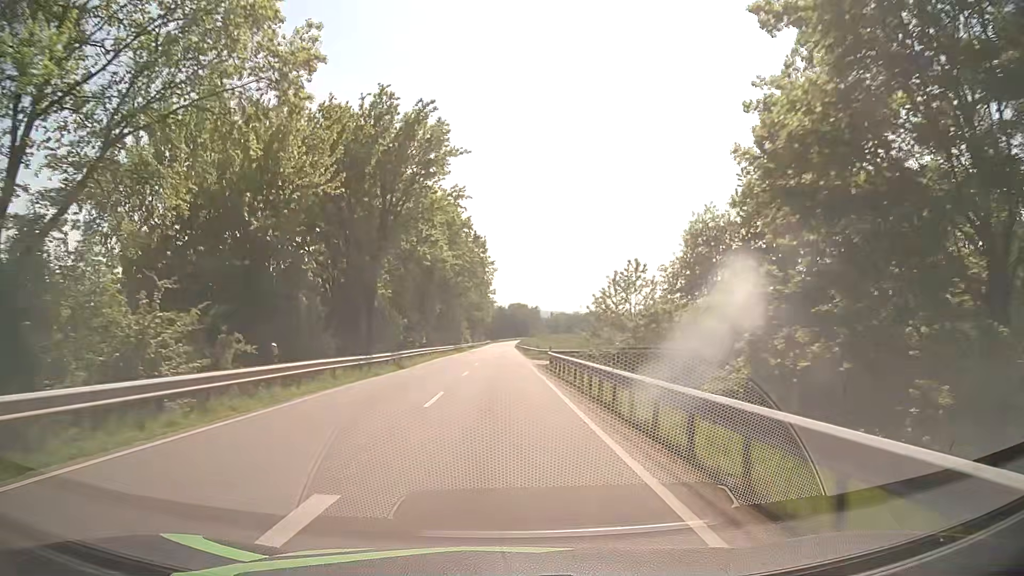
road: secondary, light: Day
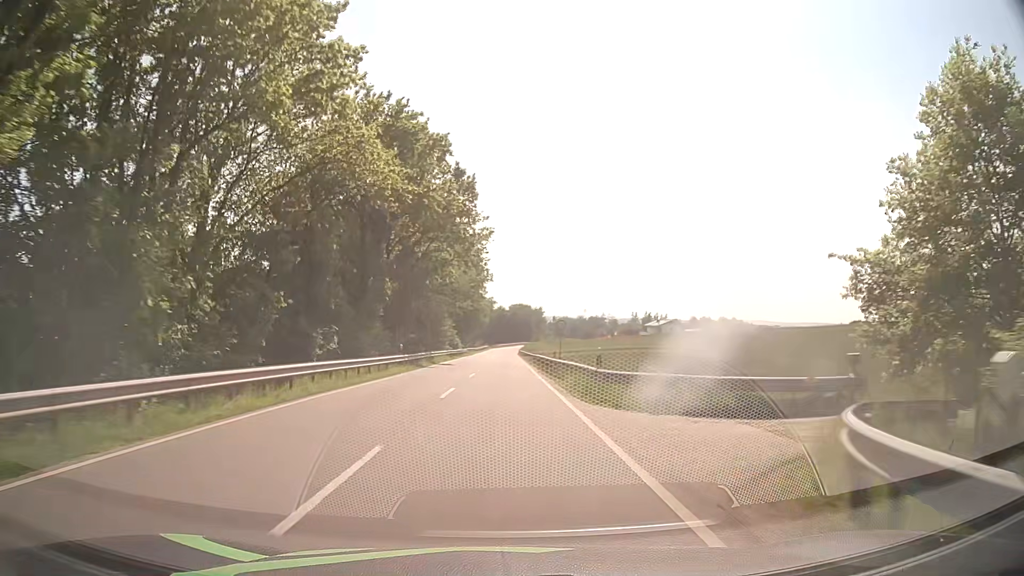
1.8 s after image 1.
(0.0, +33.1) m; 0°
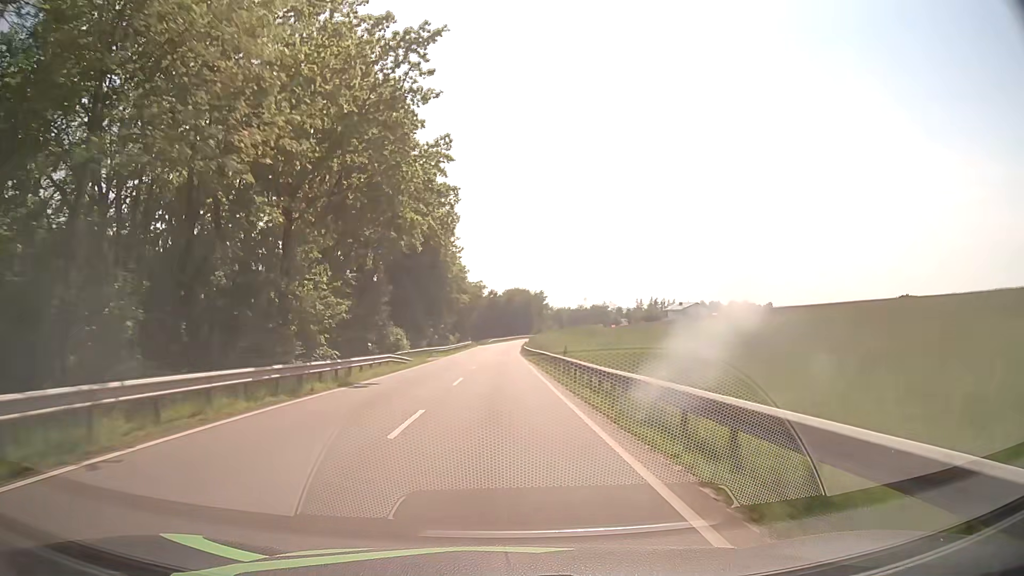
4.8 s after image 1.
(+0.2, +55.4) m; 0°
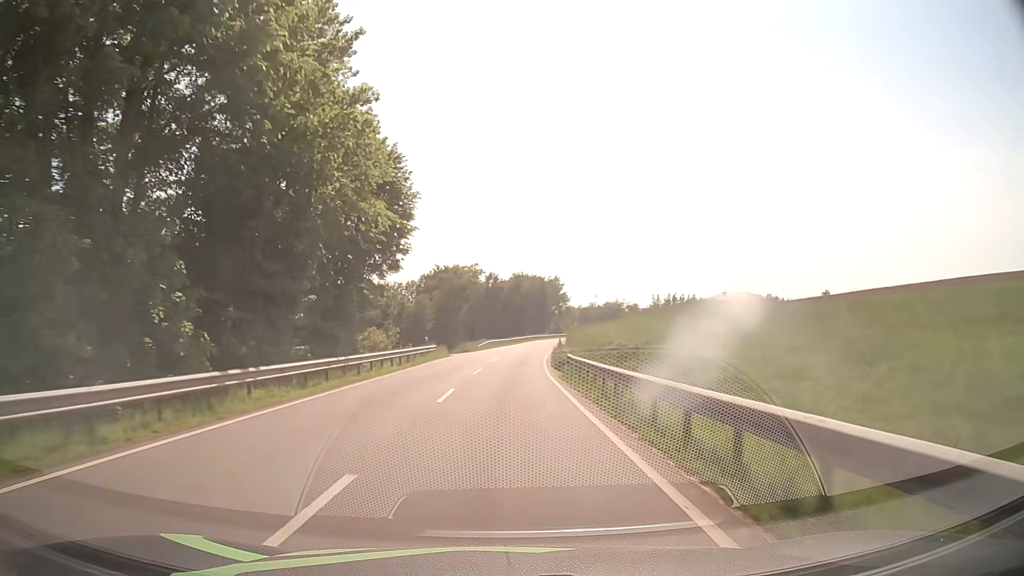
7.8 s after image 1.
(0.0, +54.3) m; 0°
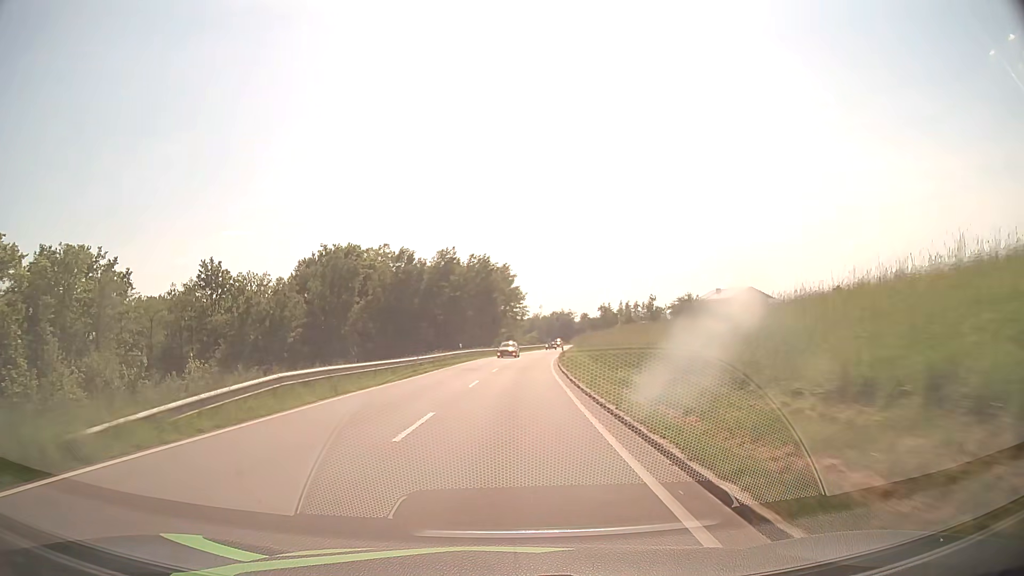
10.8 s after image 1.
(+1.9, +53.2) m; +5°
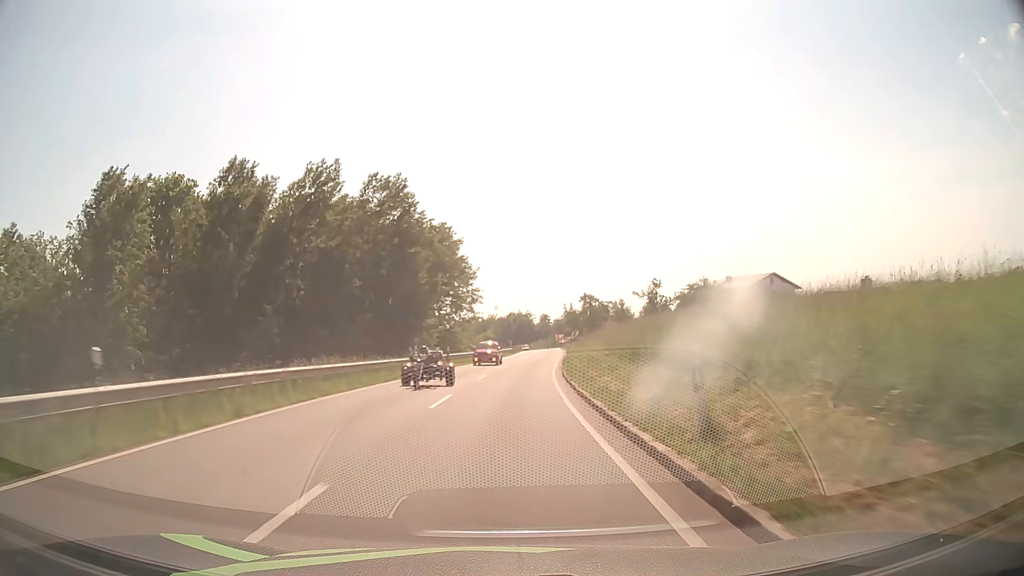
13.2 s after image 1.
(+1.5, +42.8) m; +4°
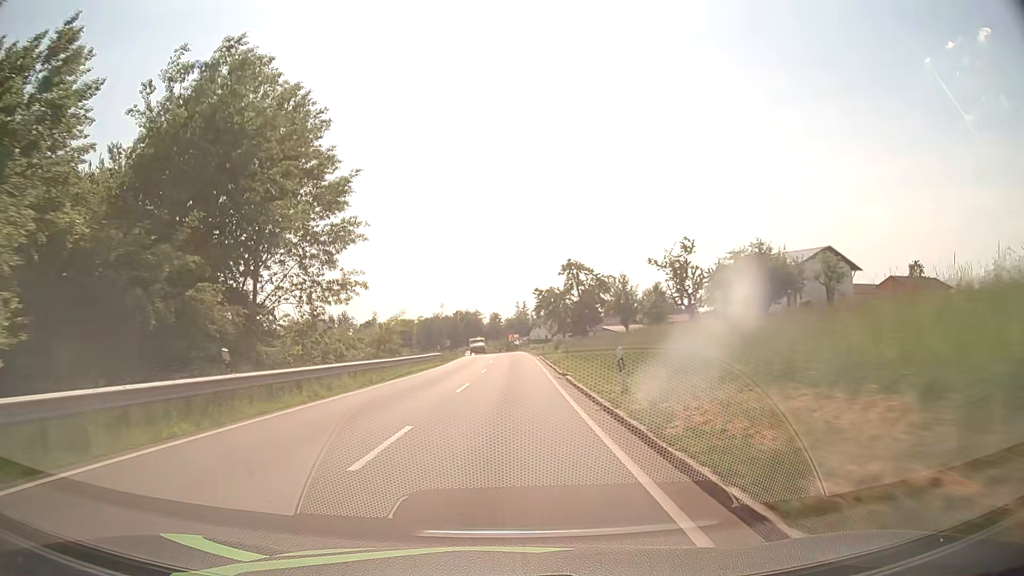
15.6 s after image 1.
(+1.7, +43.0) m; +4°
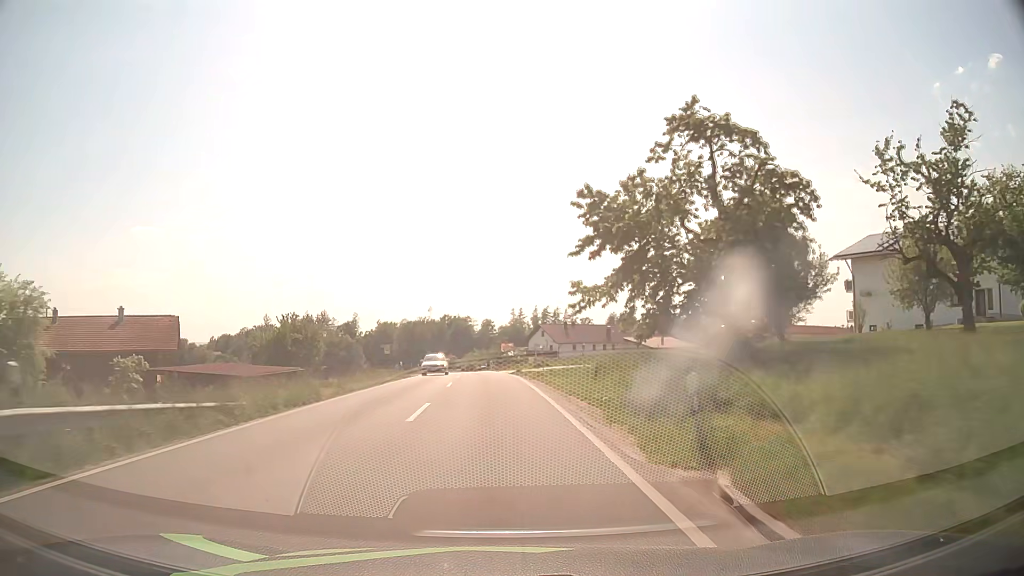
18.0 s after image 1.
(+0.4, +42.7) m; 0°
(0, +10) (0, +20) (0, +30) (-1, +40) (-2, +50) (-2, +60) (-3, +70) (-4, +80) (-5, +90) (-6, +100) m
